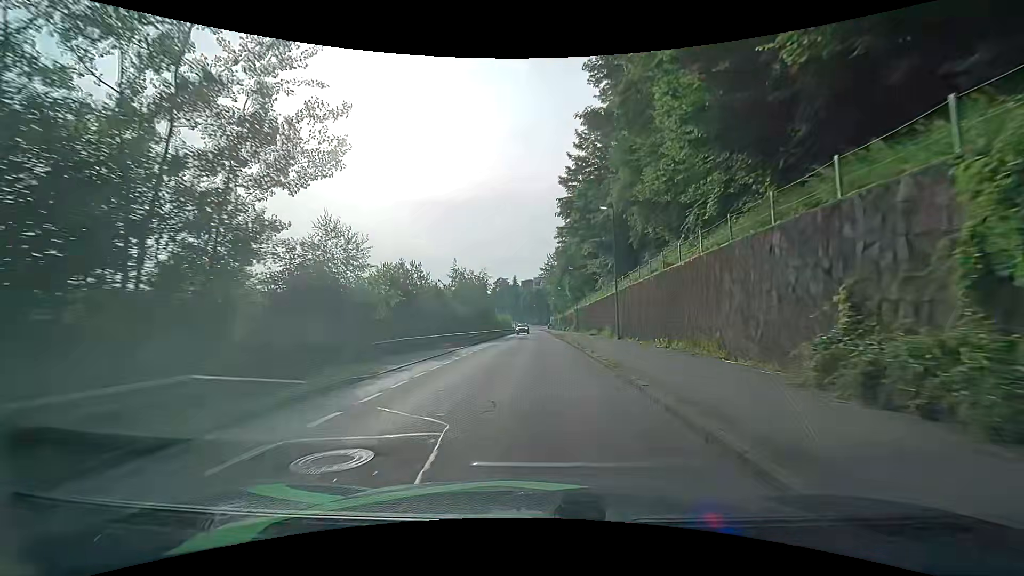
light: Day
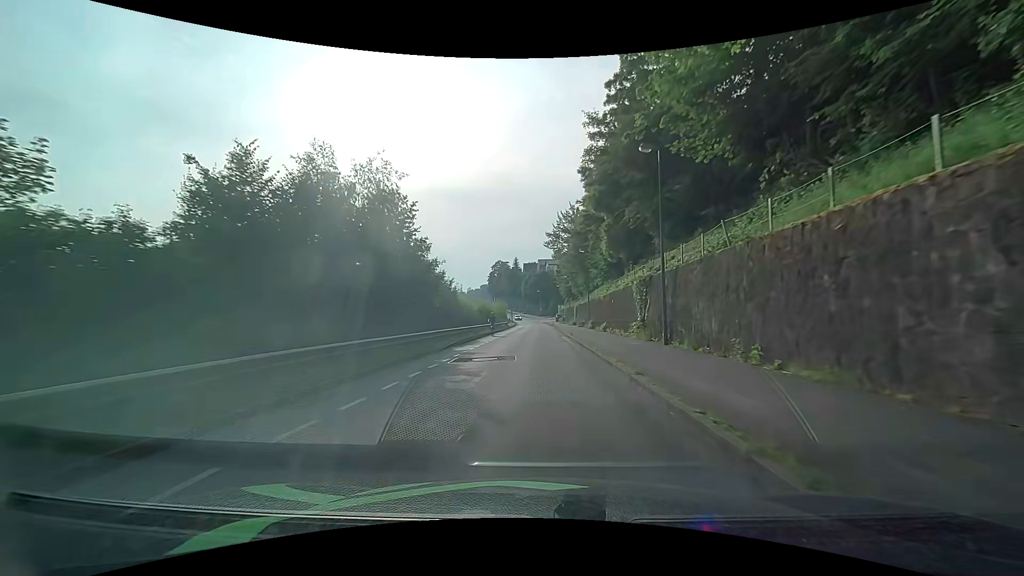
(-0.3, +39.8) m; 0°
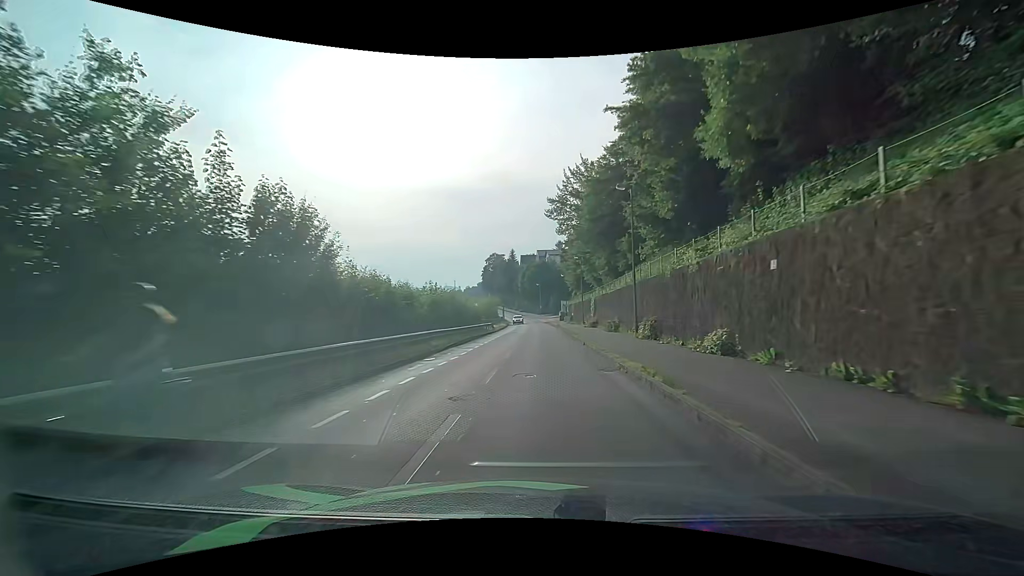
(-0.1, +23.7) m; 0°
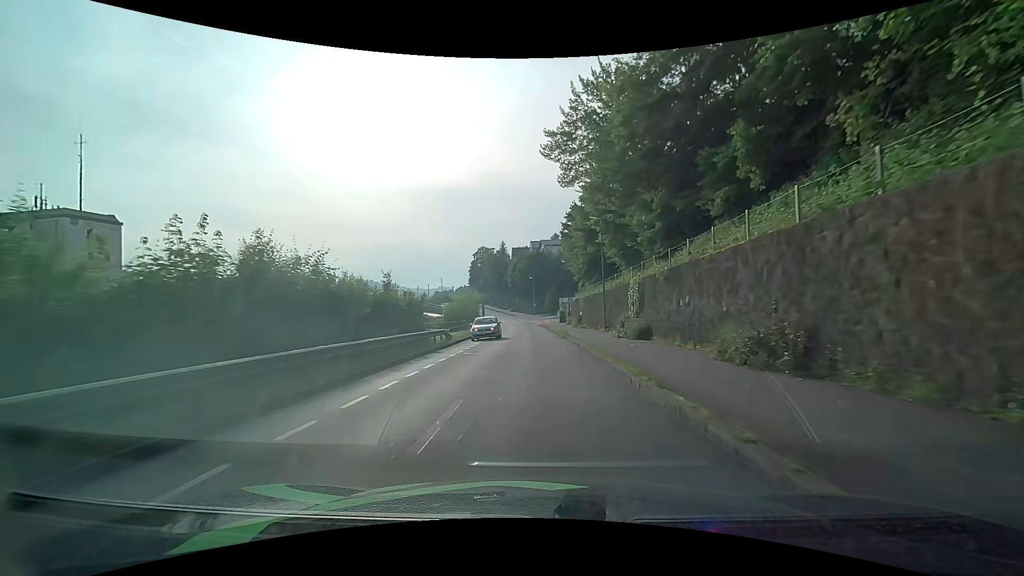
(+0.2, +22.8) m; +1°
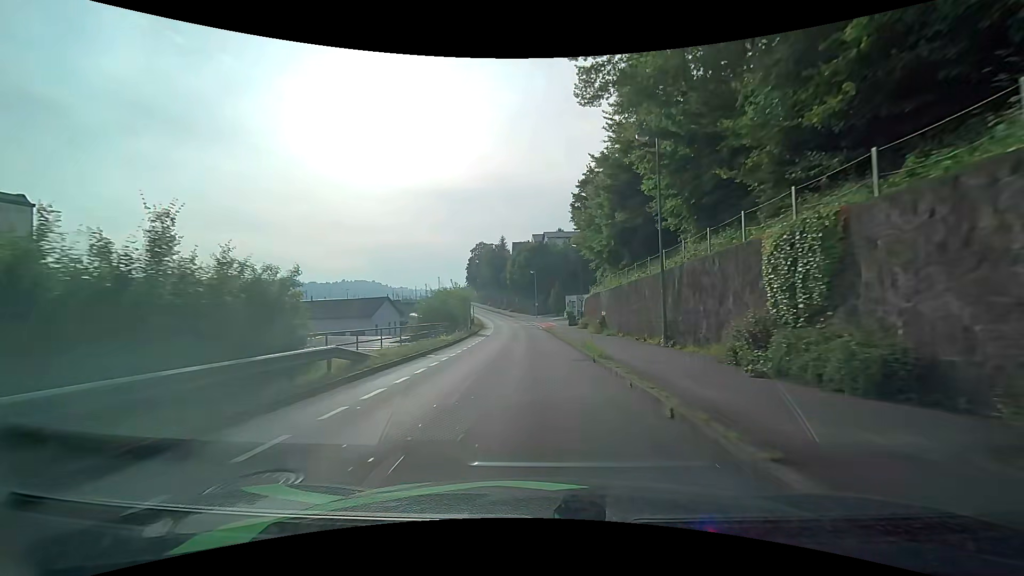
(+0.1, +15.1) m; 0°
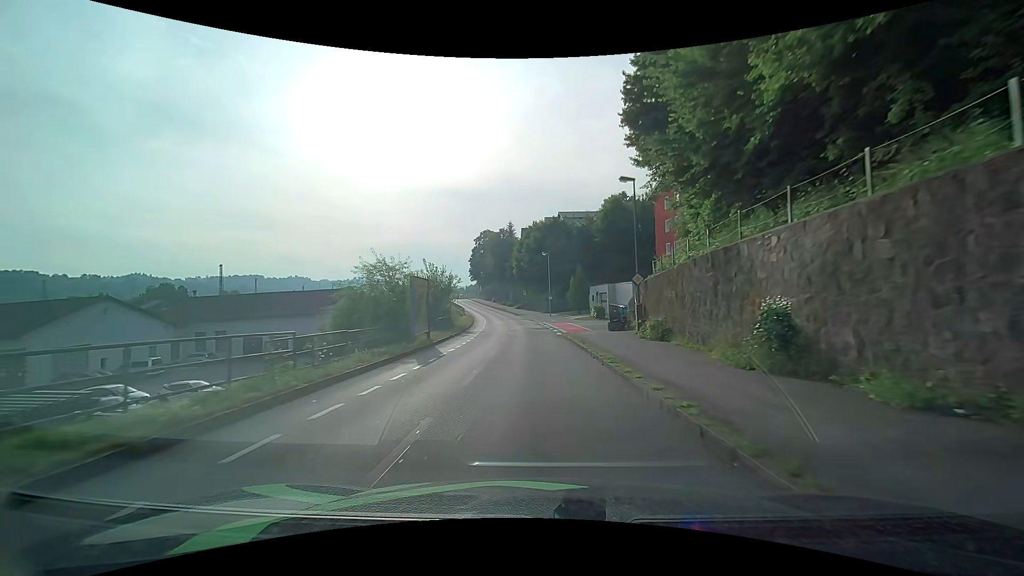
(-0.4, +22.5) m; -2°
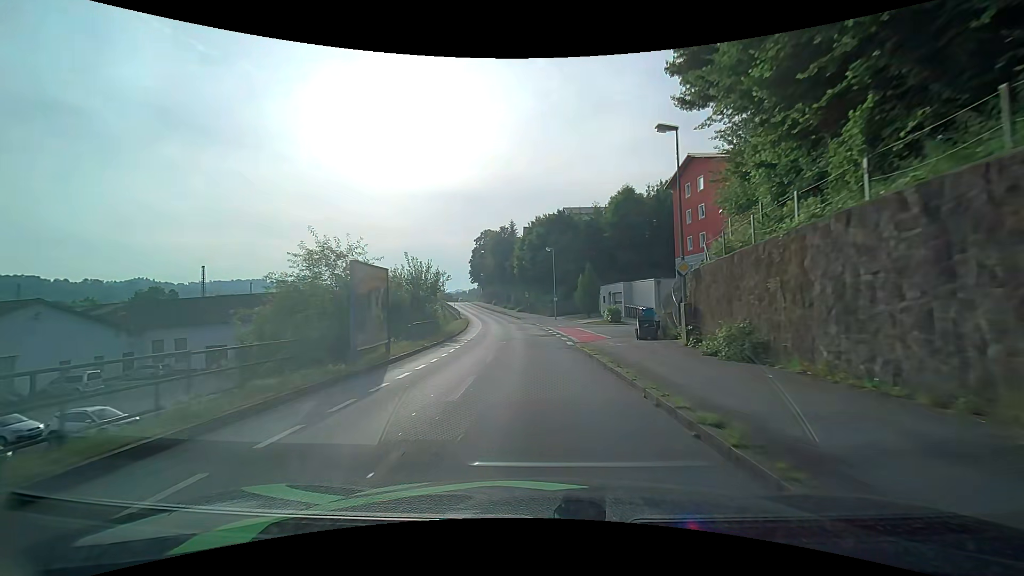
(0.0, +7.5) m; 0°
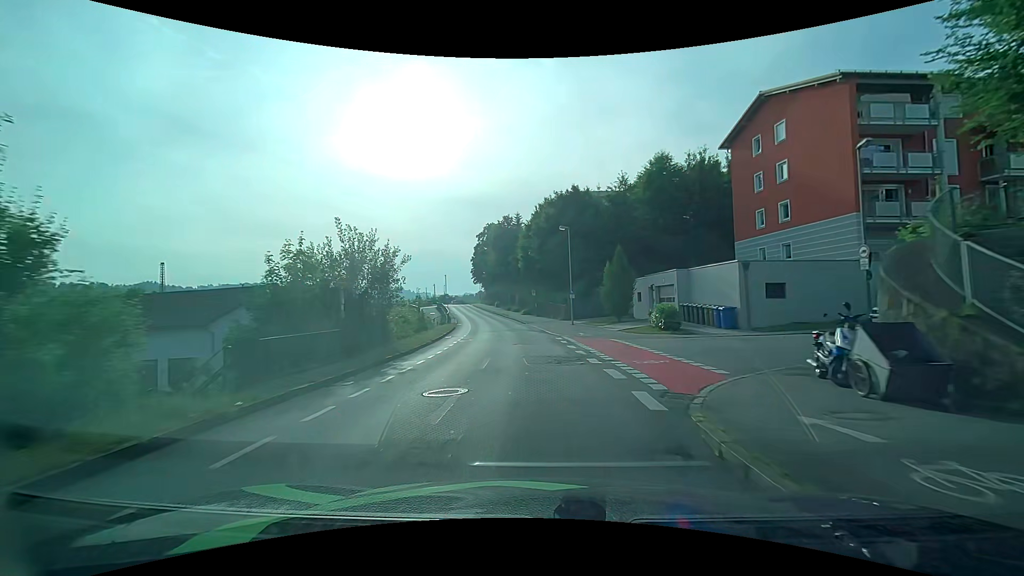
(-0.3, +14.8) m; -2°
(0, +10) (0, +20) (-1, +30) (-2, +40) (-3, +50) (-5, +60) (-7, +70) (-9, +79) (-11, +89) (-13, +99) m
